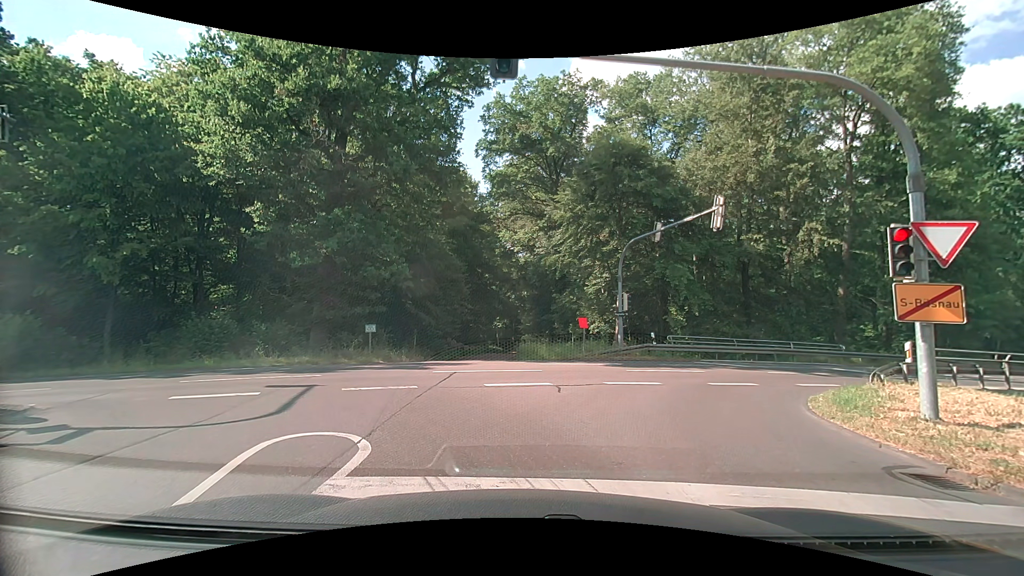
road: tertiary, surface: asphalt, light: Day
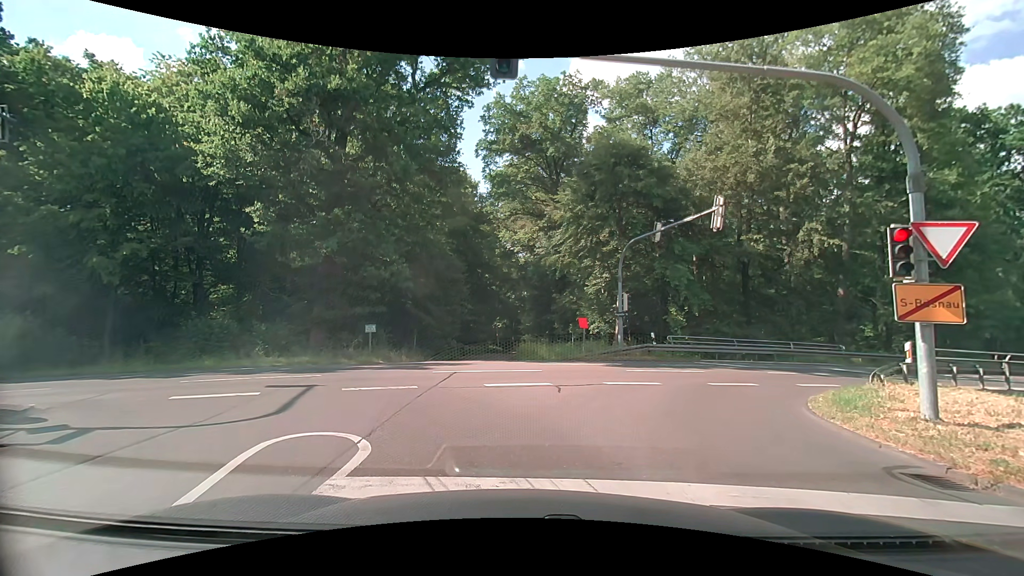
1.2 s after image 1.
(0.0, 0.0) m; 0°
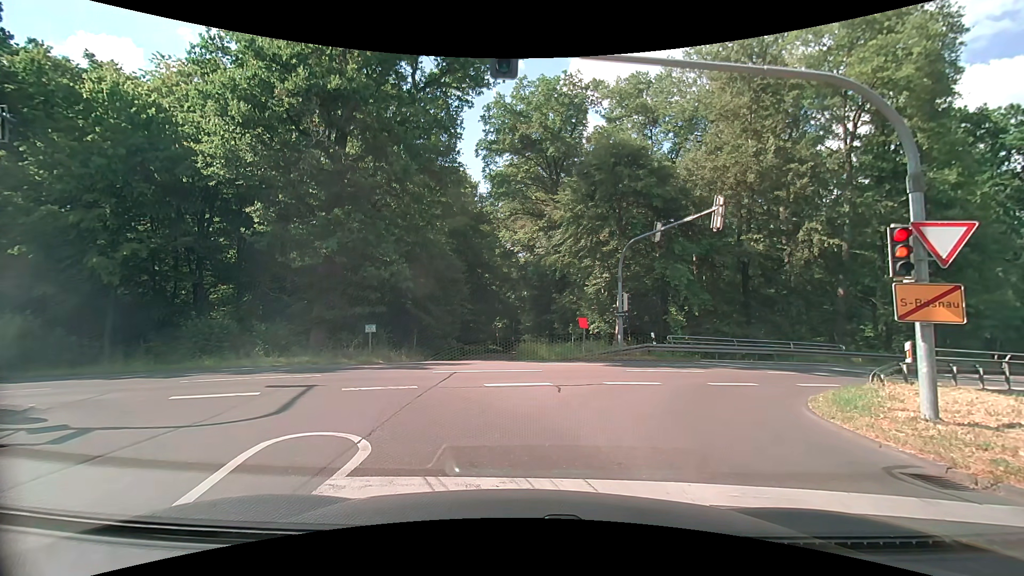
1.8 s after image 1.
(0.0, 0.0) m; 0°
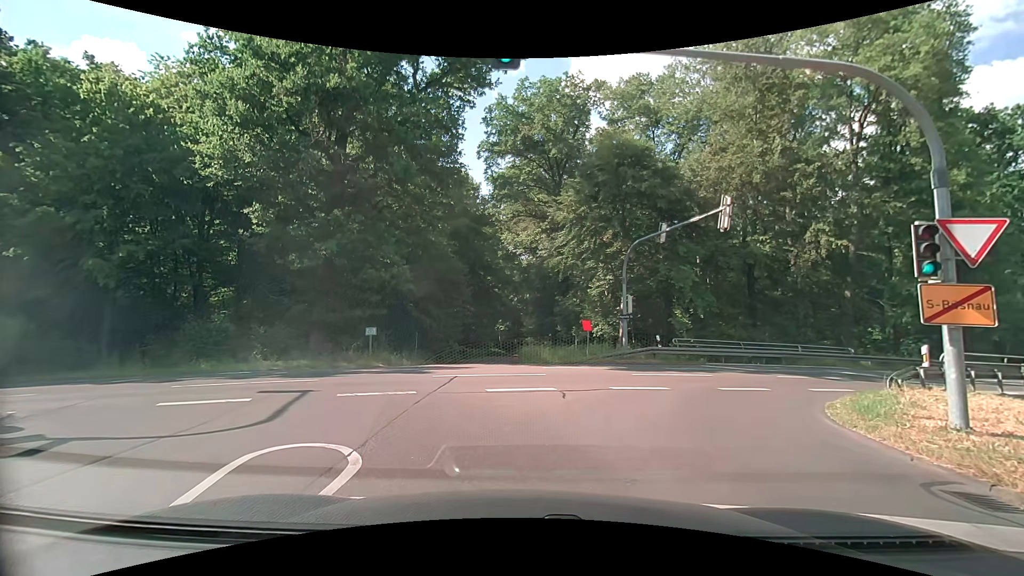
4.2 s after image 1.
(0.0, +0.4) m; 0°
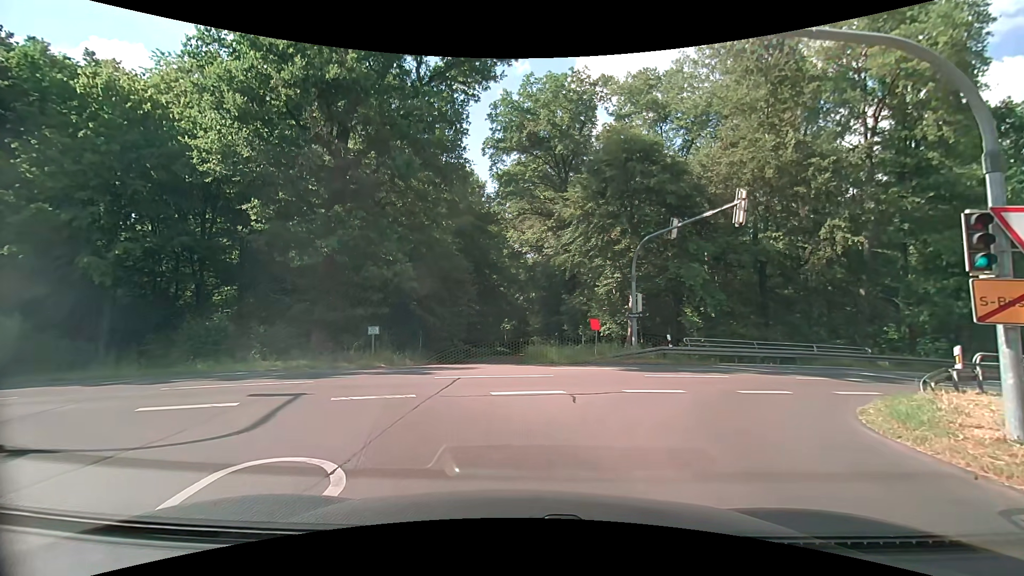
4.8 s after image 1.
(0.0, +0.7) m; 0°
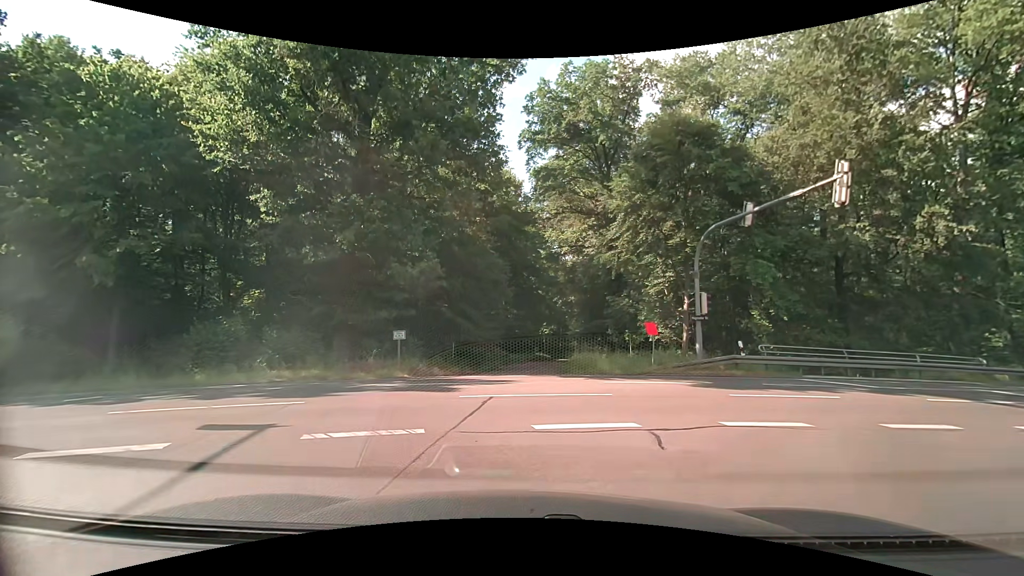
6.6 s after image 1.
(-0.2, +3.1) m; -7°
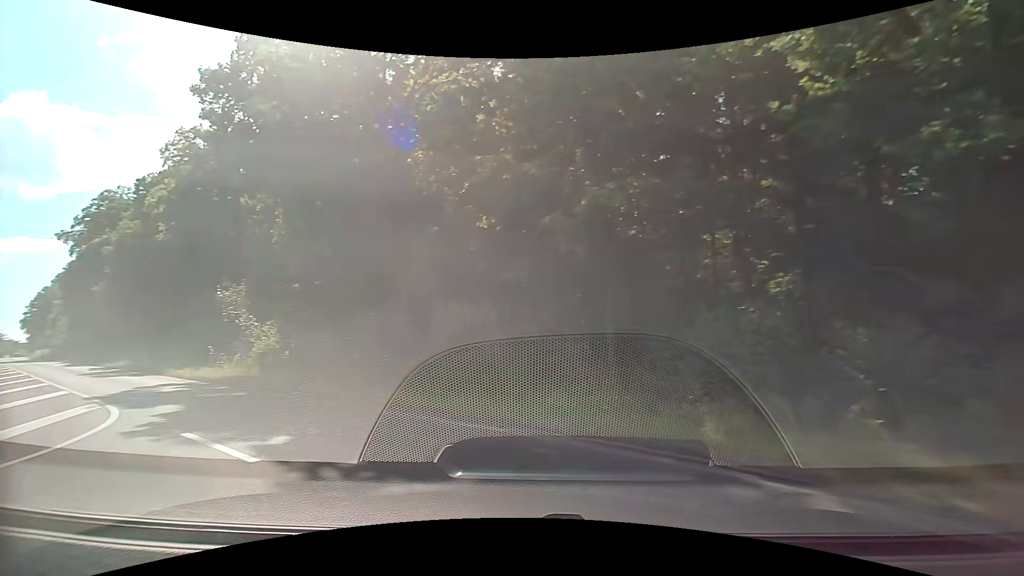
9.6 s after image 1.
(-4.4, +10.7) m; -55°
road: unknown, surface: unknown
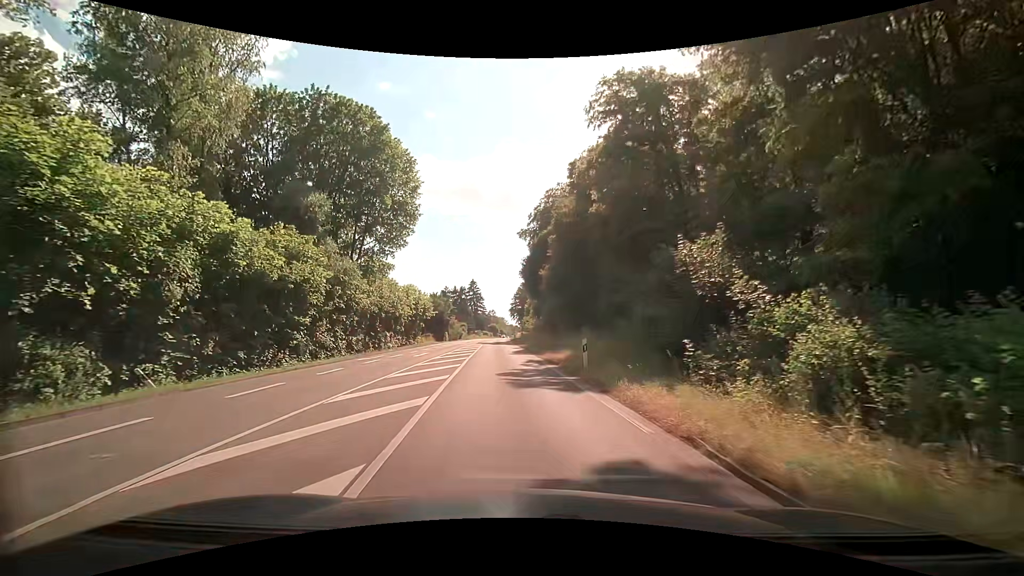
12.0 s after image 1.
(-7.7, +13.0) m; -48°
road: secondary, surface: asphalt
(0, +10) (0, +20) (-1, +30) (-1, +40) (-2, +50) (-2, +60) (-2, +70) (-3, +80) (-2, +90) (-2, +100) m
